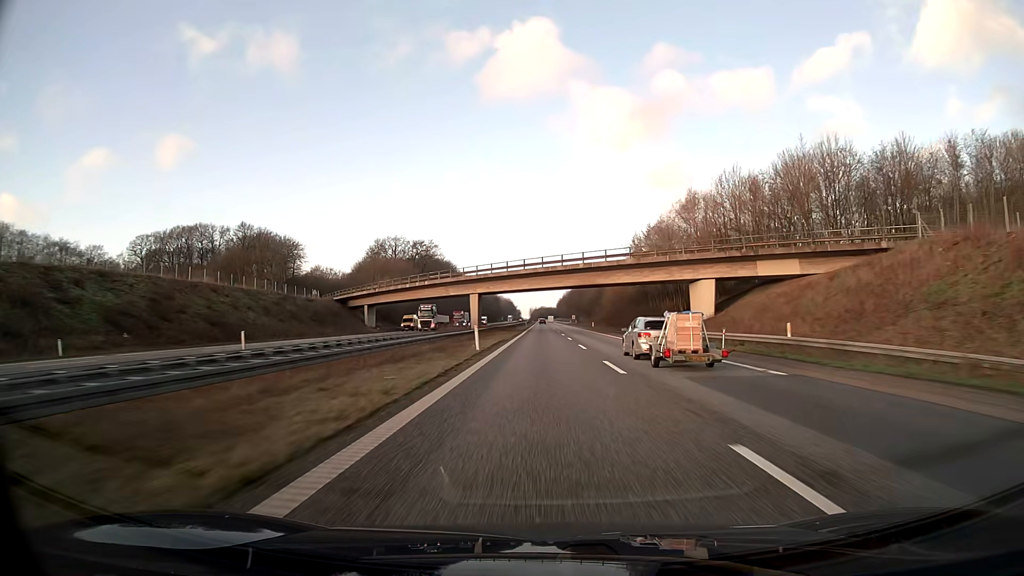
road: motorway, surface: asphalt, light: Day
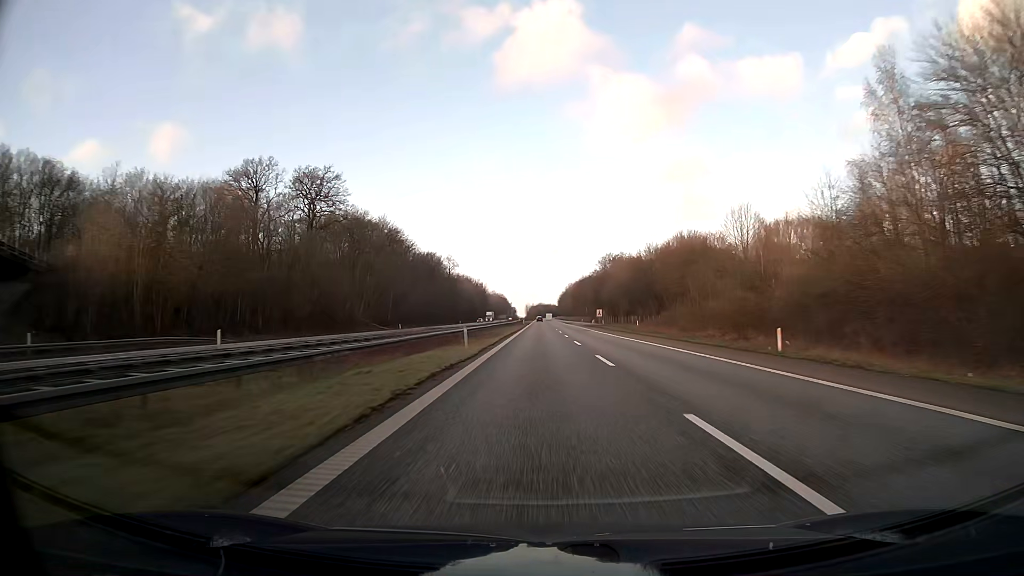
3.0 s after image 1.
(+0.1, +103.1) m; 0°
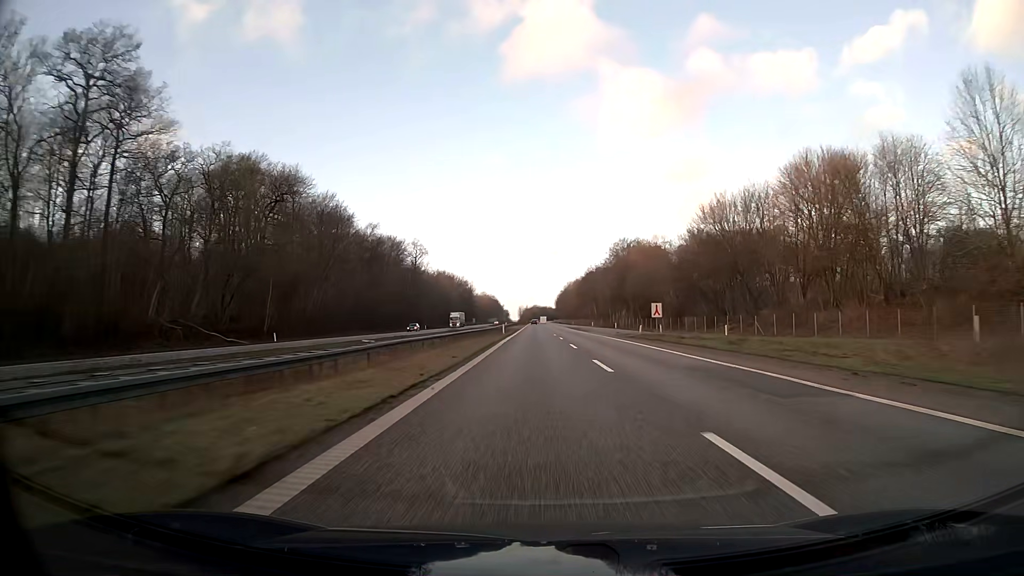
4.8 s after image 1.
(+0.2, +61.8) m; 0°
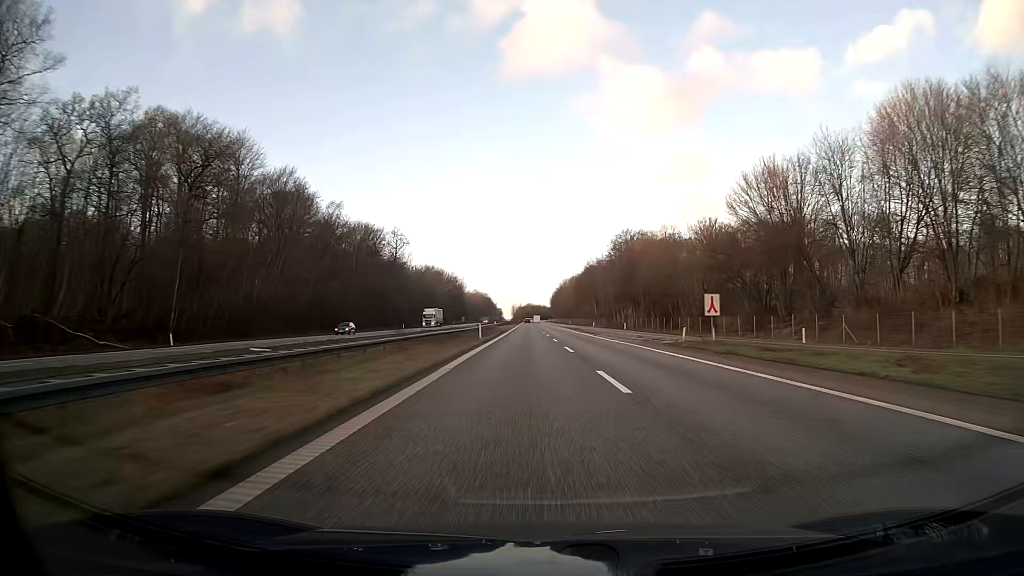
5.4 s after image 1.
(+0.1, +20.6) m; 0°
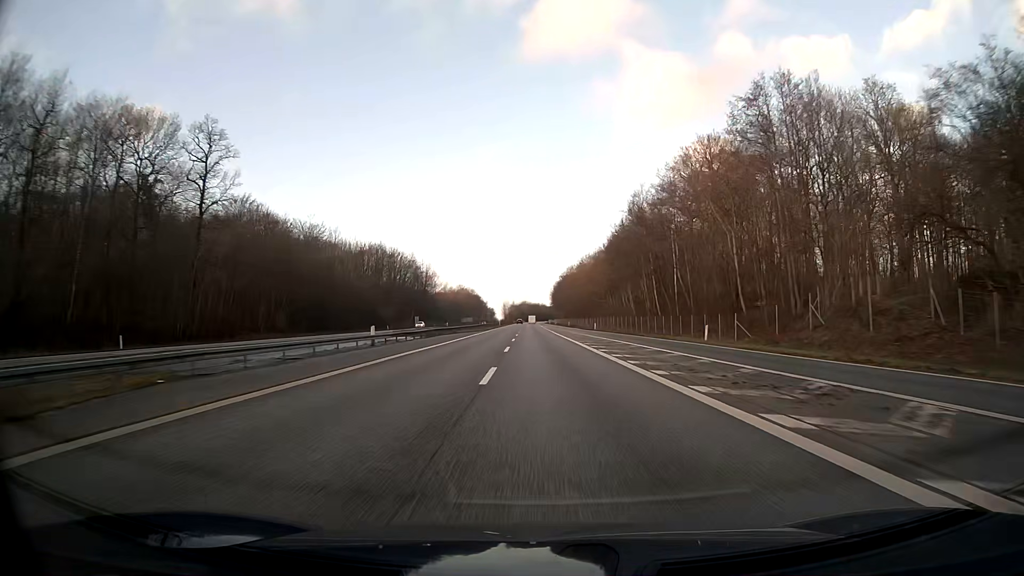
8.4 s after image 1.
(+1.4, +103.1) m; 0°
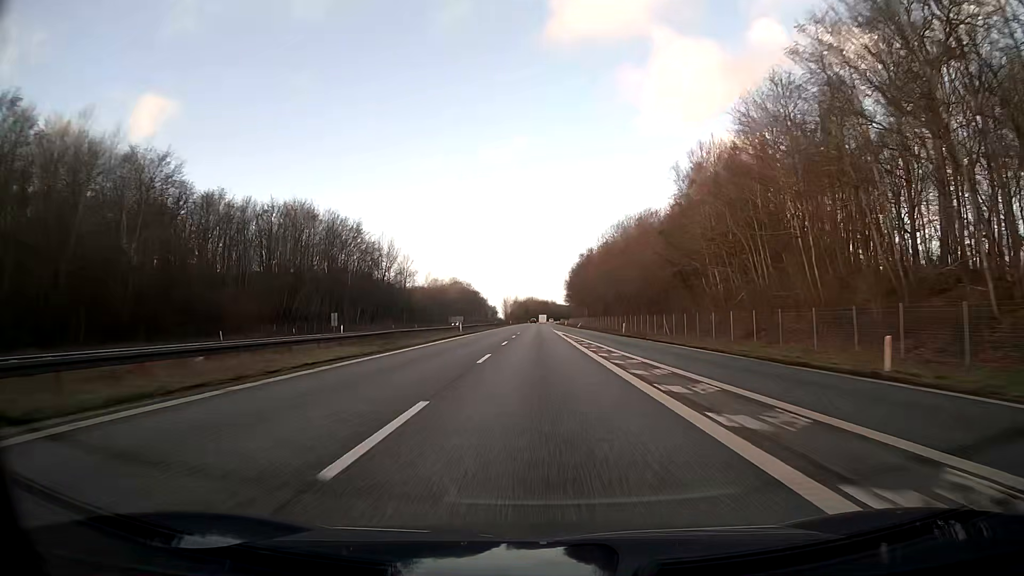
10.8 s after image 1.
(-0.6, +82.4) m; -1°
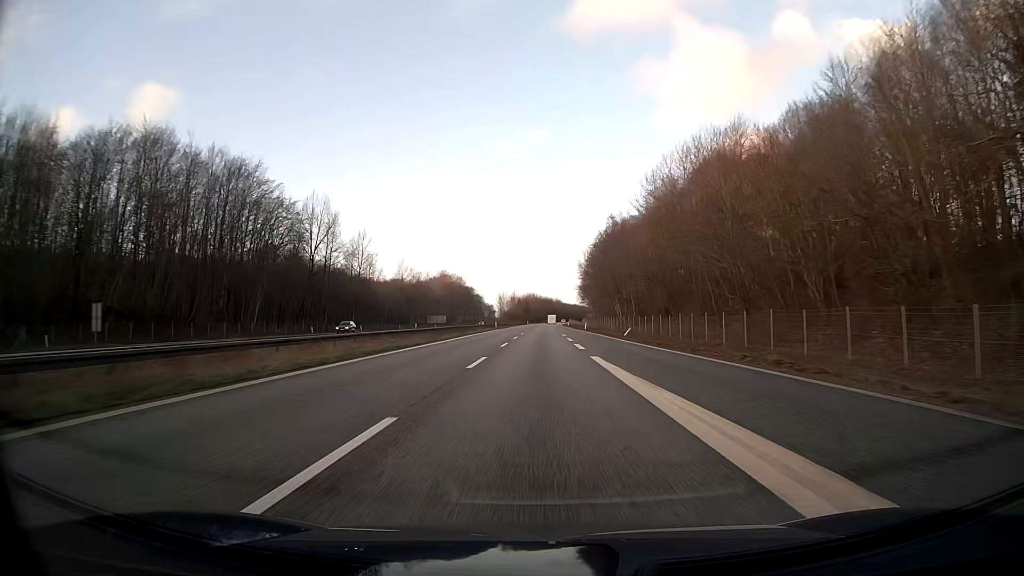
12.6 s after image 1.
(0.0, +61.8) m; 0°
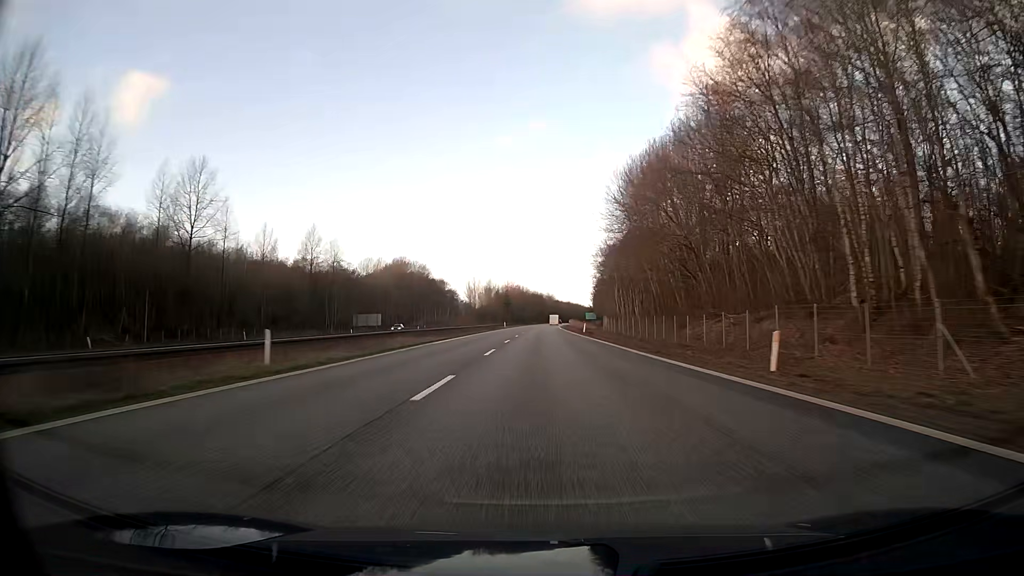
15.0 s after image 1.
(+0.7, +82.5) m; +1°
(0, +10) (0, +20) (0, +30) (0, +40) (0, +50) (0, +60) (0, +70) (0, +80) (+1, +90) (+1, +100) m
